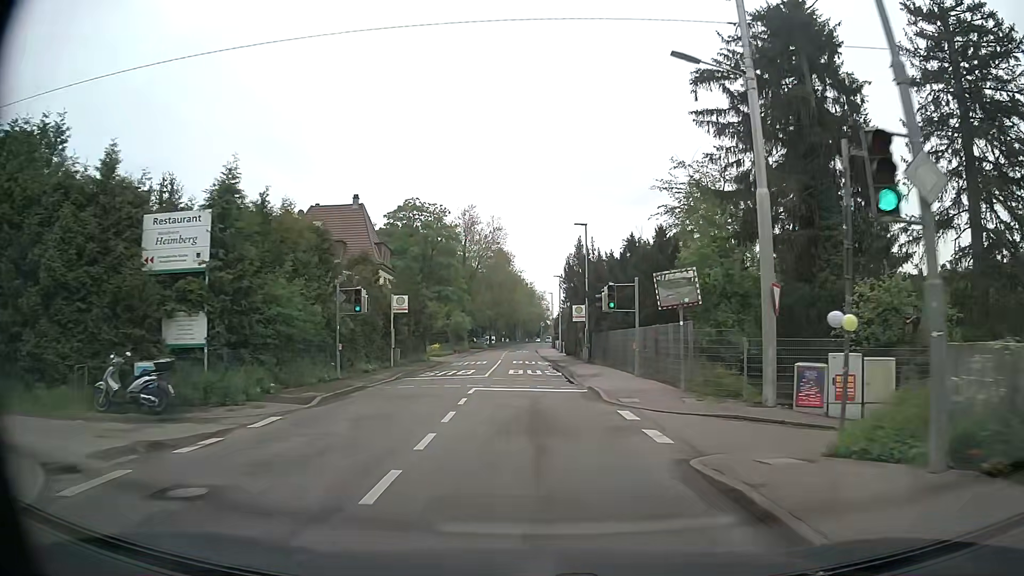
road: secondary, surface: asphalt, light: Day
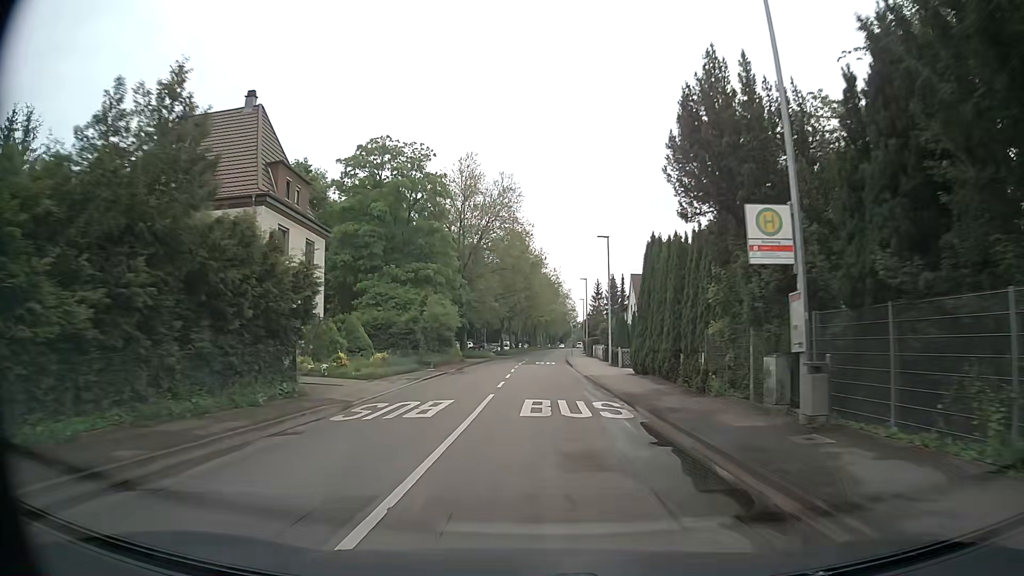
(-0.5, +29.6) m; -1°
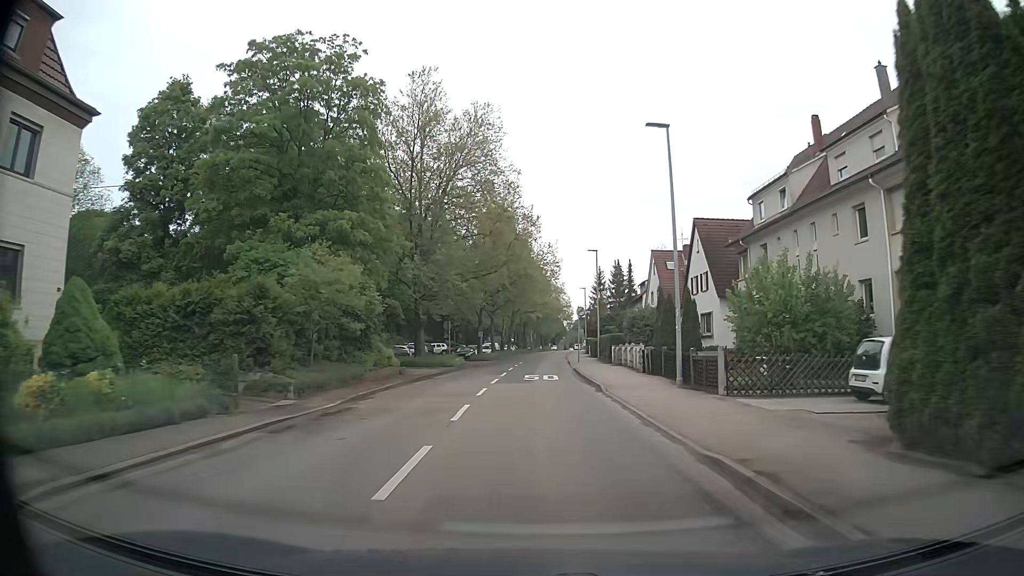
(0.0, +22.2) m; +1°
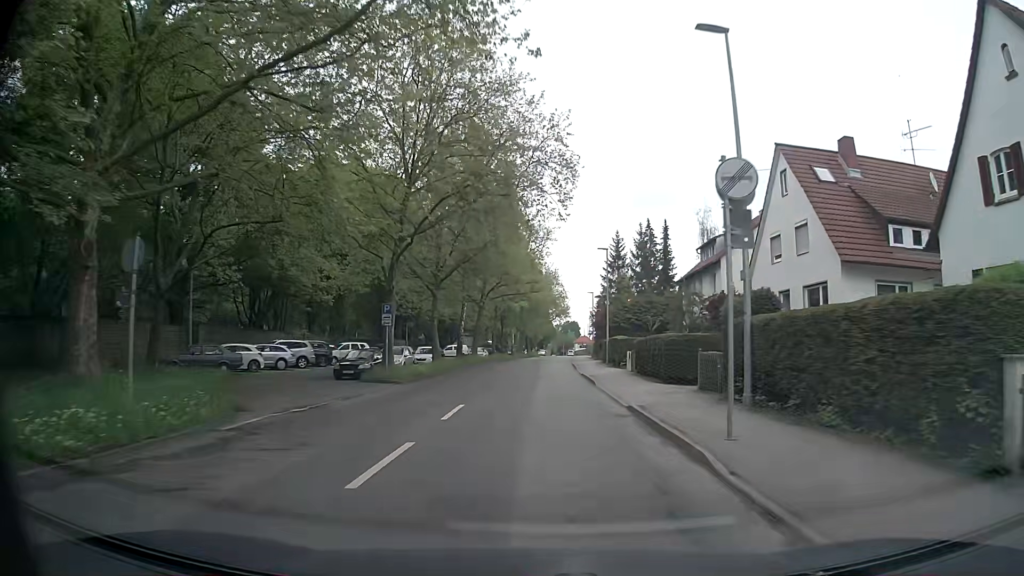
(+0.3, +37.0) m; +1°
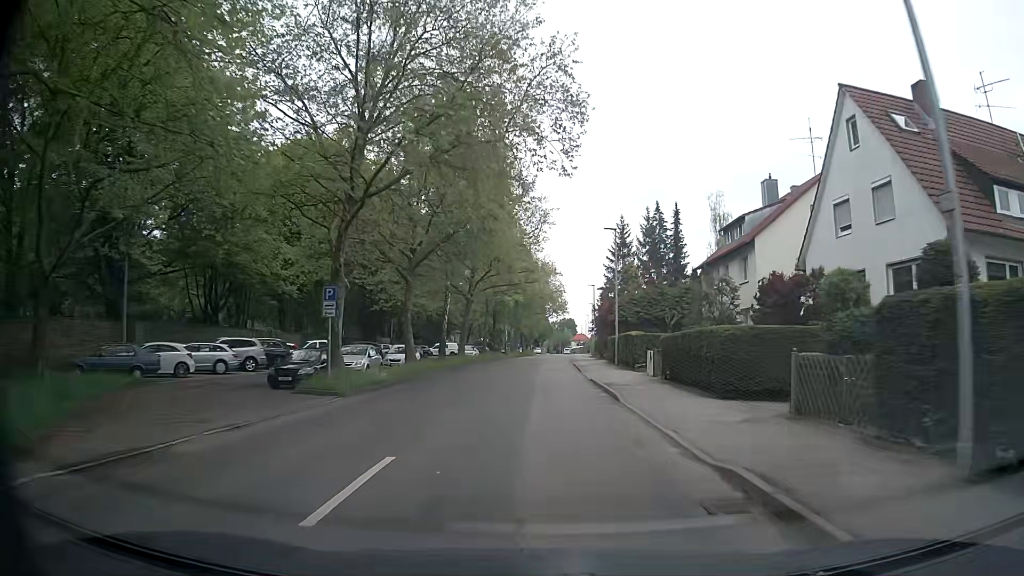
(0.0, +7.4) m; 0°
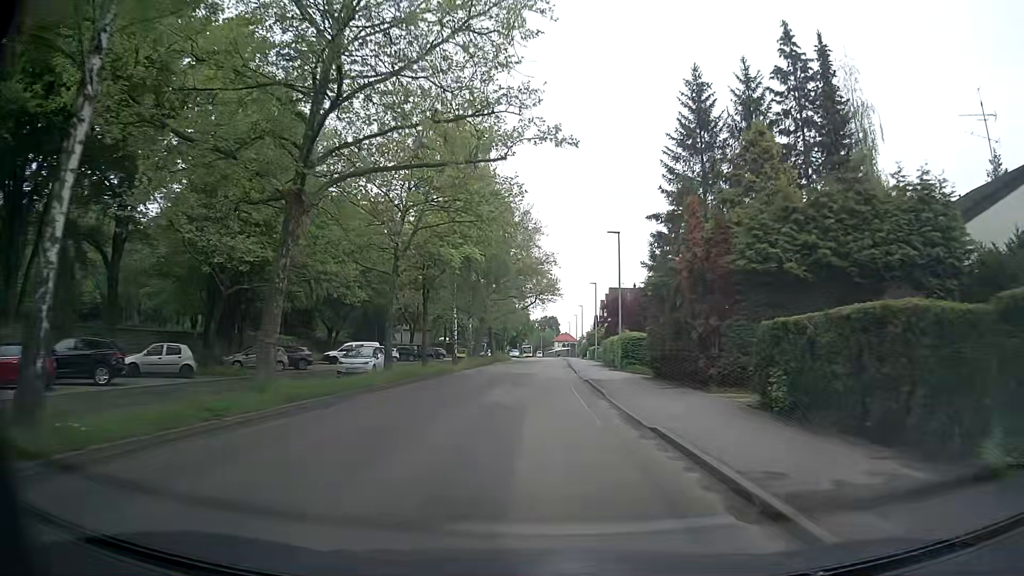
(+1.0, +36.2) m; +2°
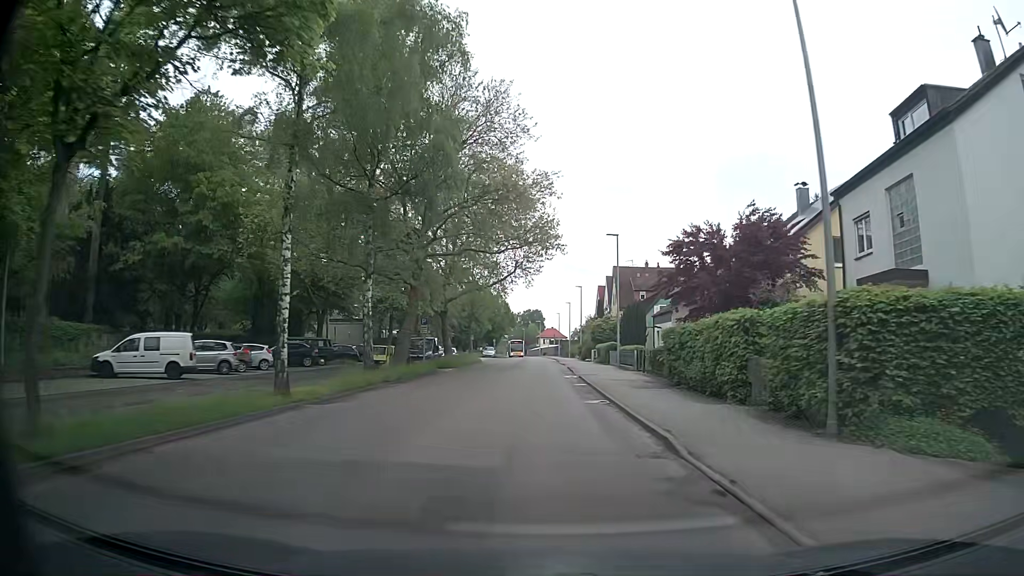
(+0.5, +29.6) m; +1°
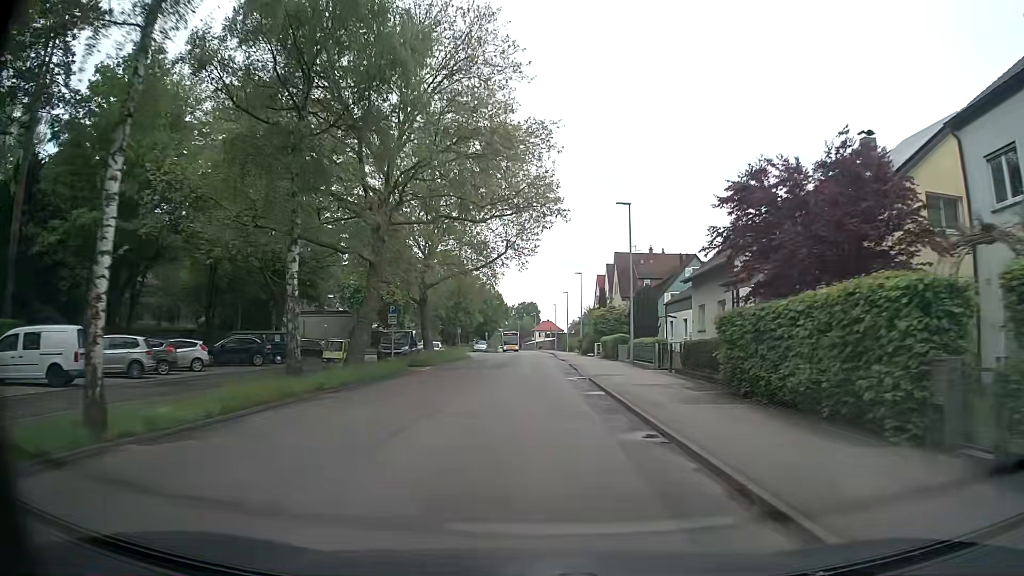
(+0.1, +7.5) m; +1°
(0, +10) (0, +20) (0, +30) (0, +40) (0, +50) (0, +60) (+1, +70) (+1, +80) (+1, +90) (0, +100) m
